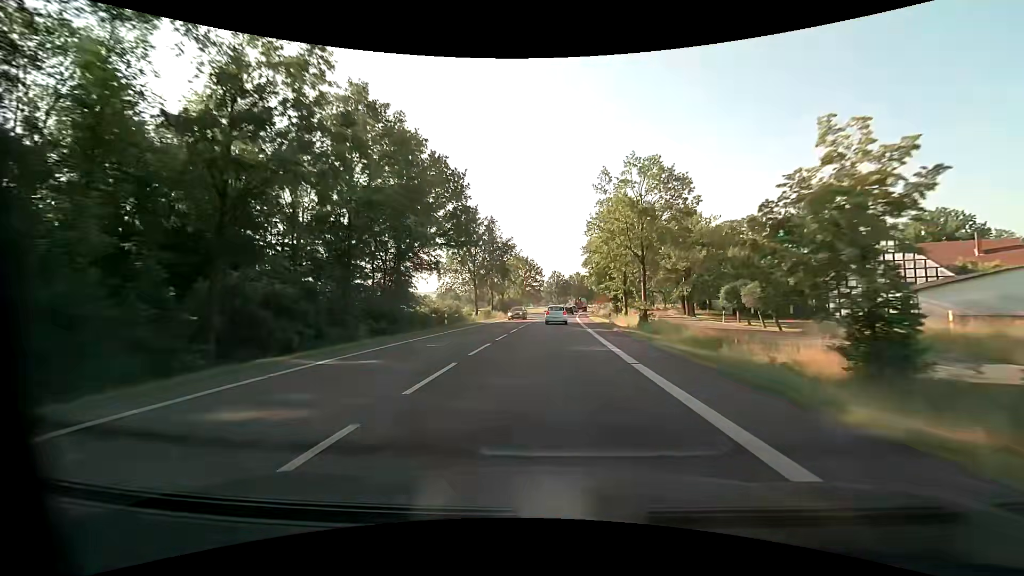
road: primary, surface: asphalt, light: Day
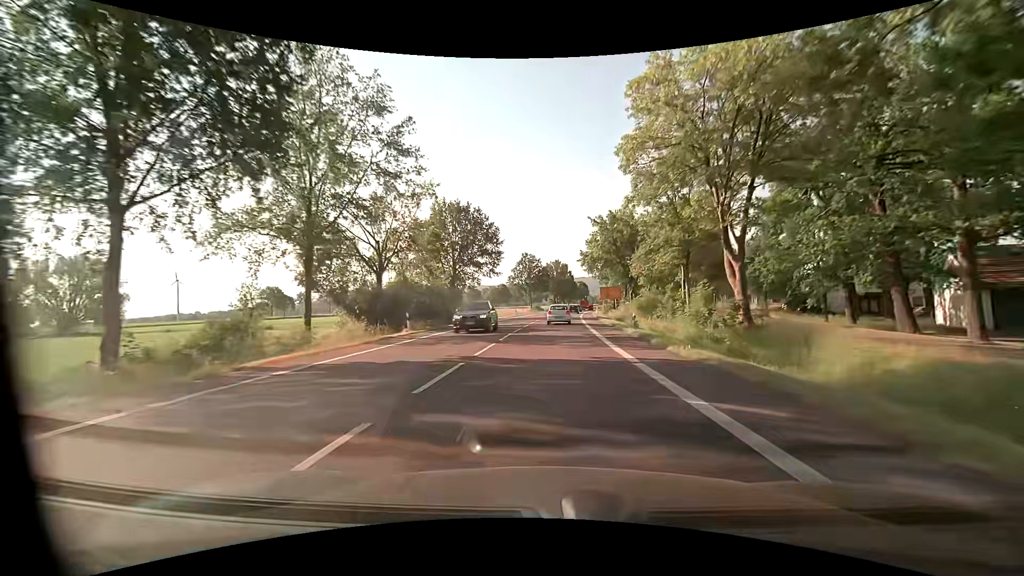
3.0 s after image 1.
(+1.5, +59.7) m; +3°
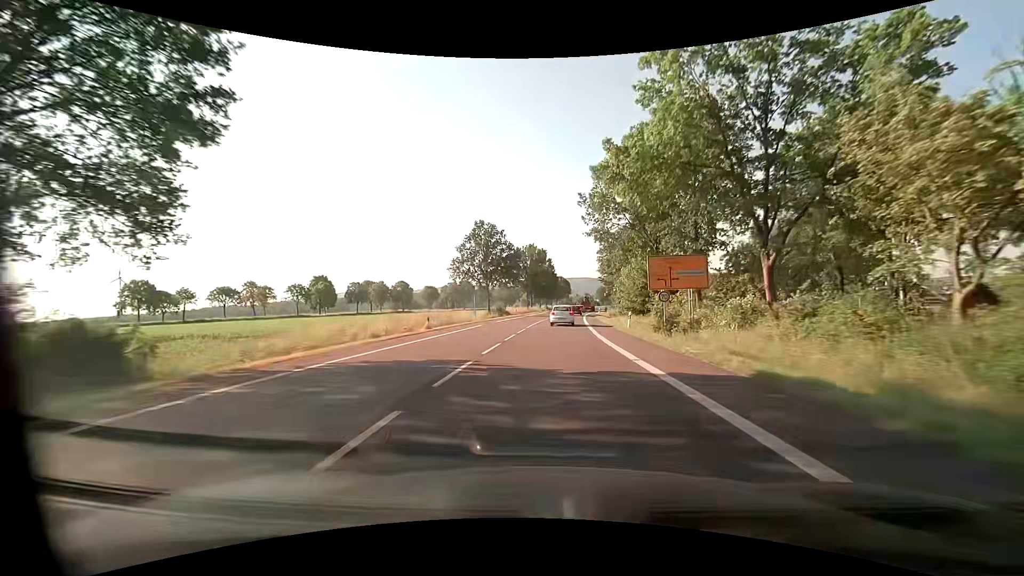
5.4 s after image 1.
(+1.1, +46.5) m; +3°
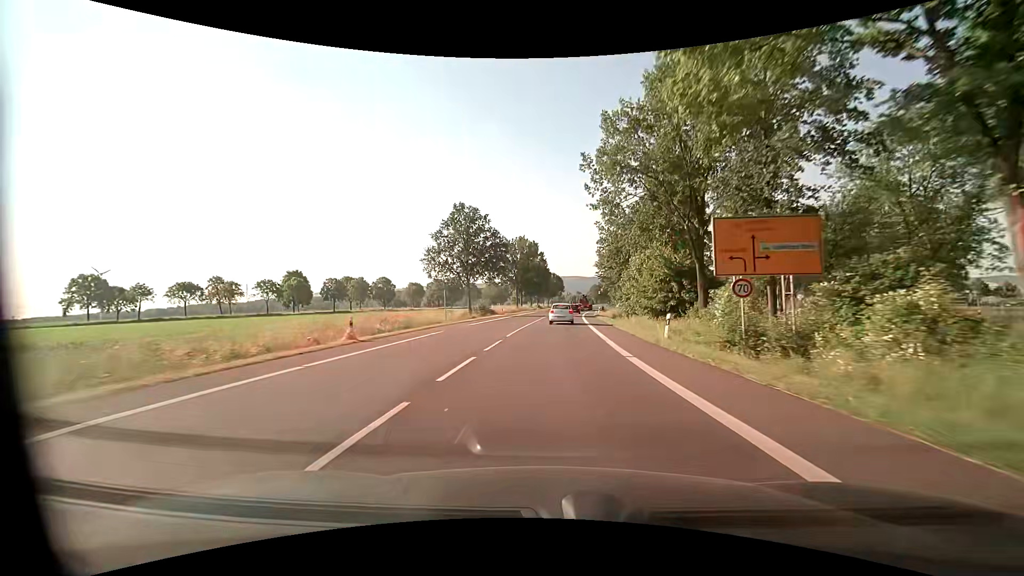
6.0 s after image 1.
(+0.1, +11.4) m; +1°
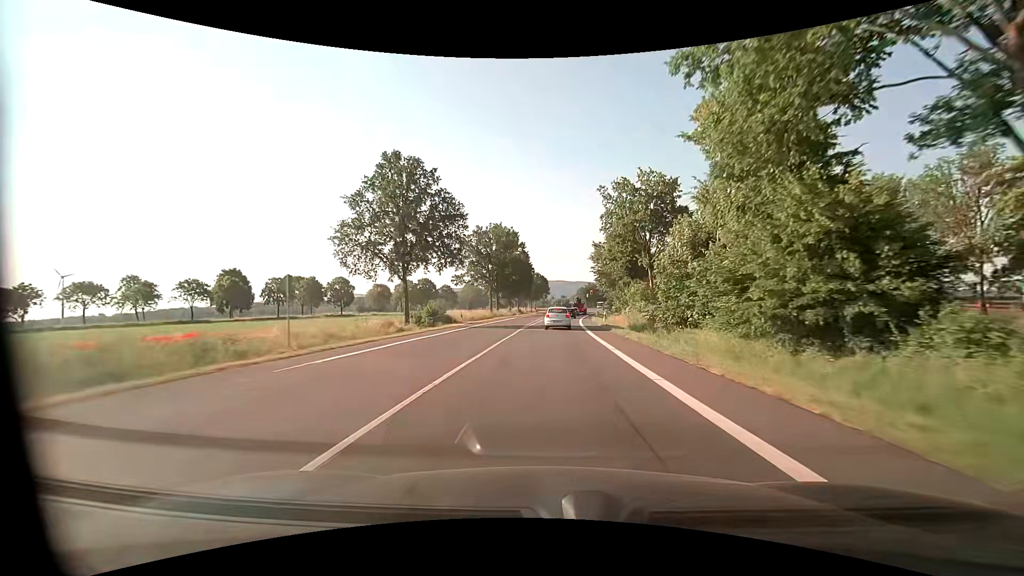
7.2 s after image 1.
(+0.3, +22.2) m; +2°
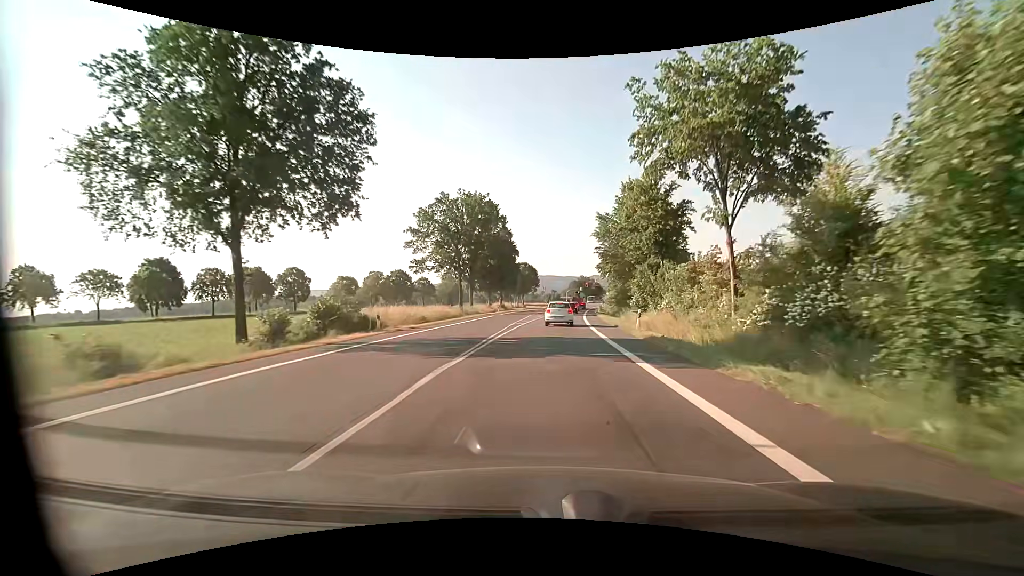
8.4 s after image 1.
(+0.2, +20.9) m; +1°
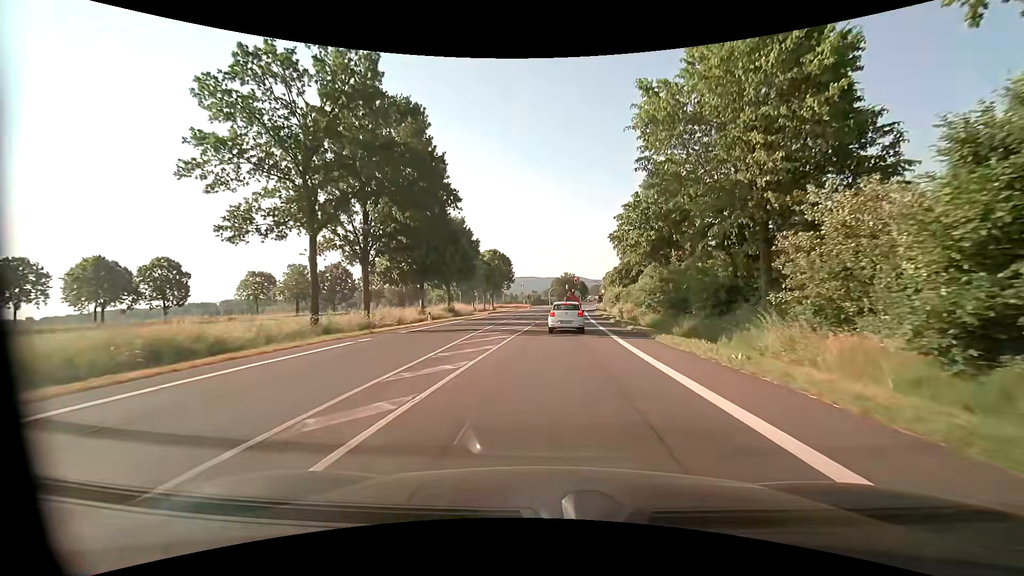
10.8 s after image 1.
(+0.7, +35.0) m; +3°
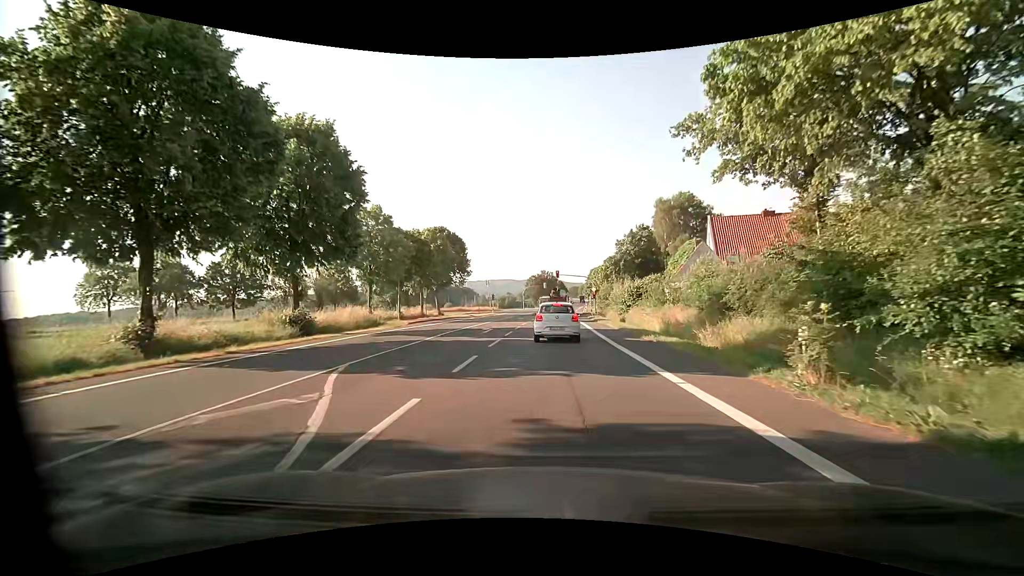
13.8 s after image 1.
(+0.8, +31.1) m; +2°
(0, +10) (0, +20) (+1, +30) (+1, +40) (+1, +50) (+2, +60) (+3, +70) (+3, +80) (+4, +90) (+5, +100) m
